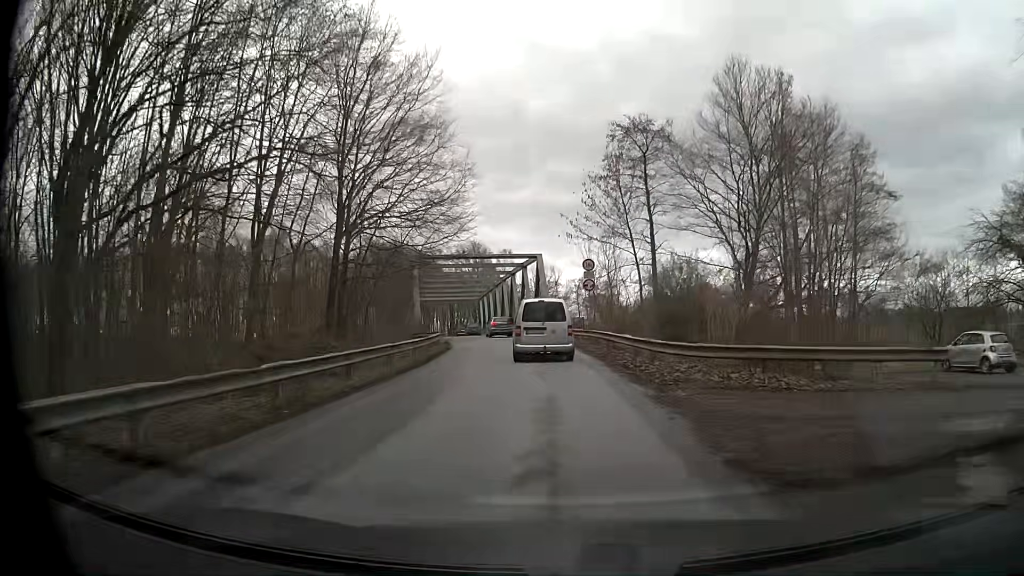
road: unclassified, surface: asphalt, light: Day
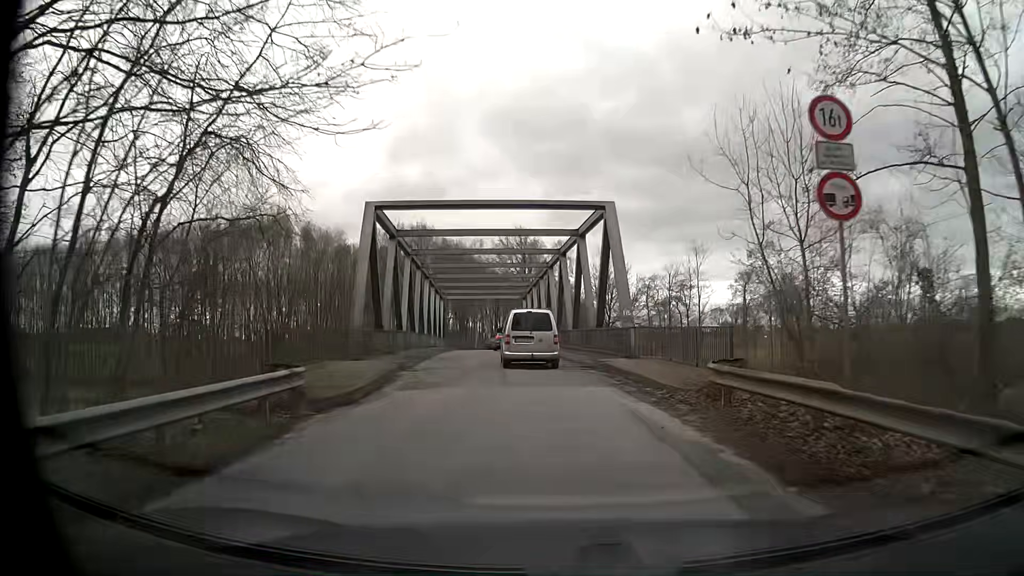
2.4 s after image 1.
(-1.3, +24.5) m; -5°
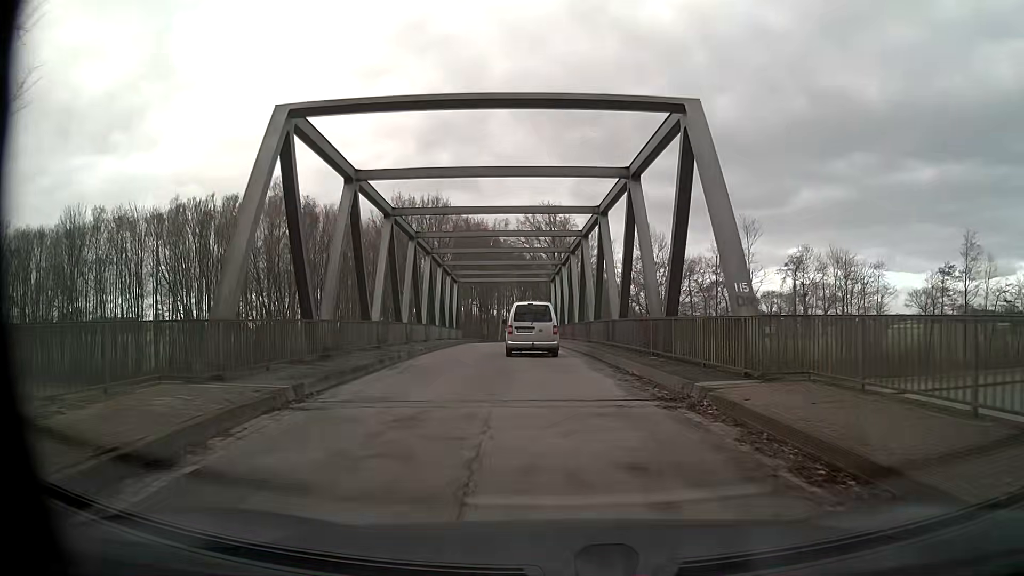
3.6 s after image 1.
(-0.4, +11.4) m; -3°
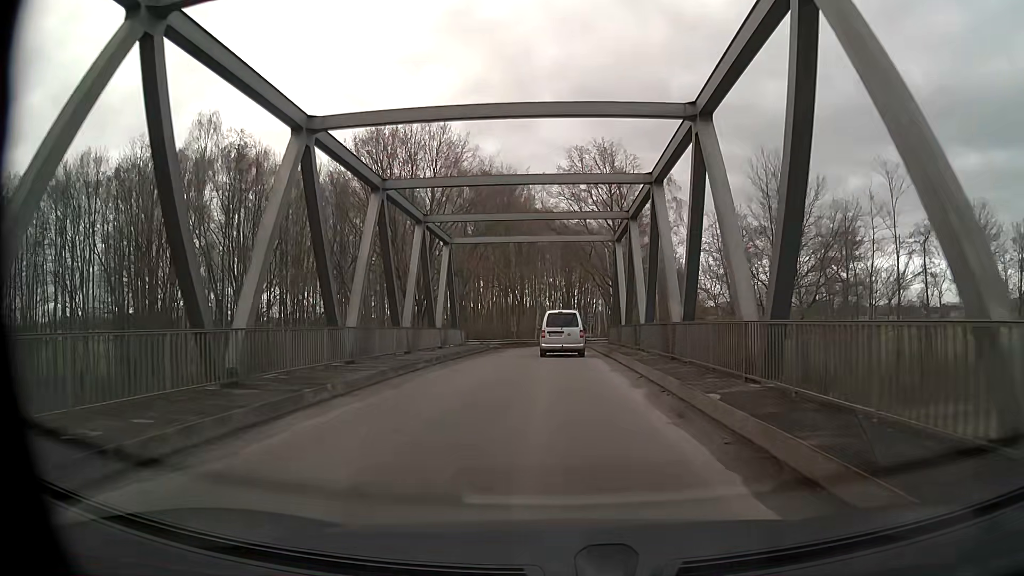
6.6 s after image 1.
(-1.2, +28.7) m; -4°
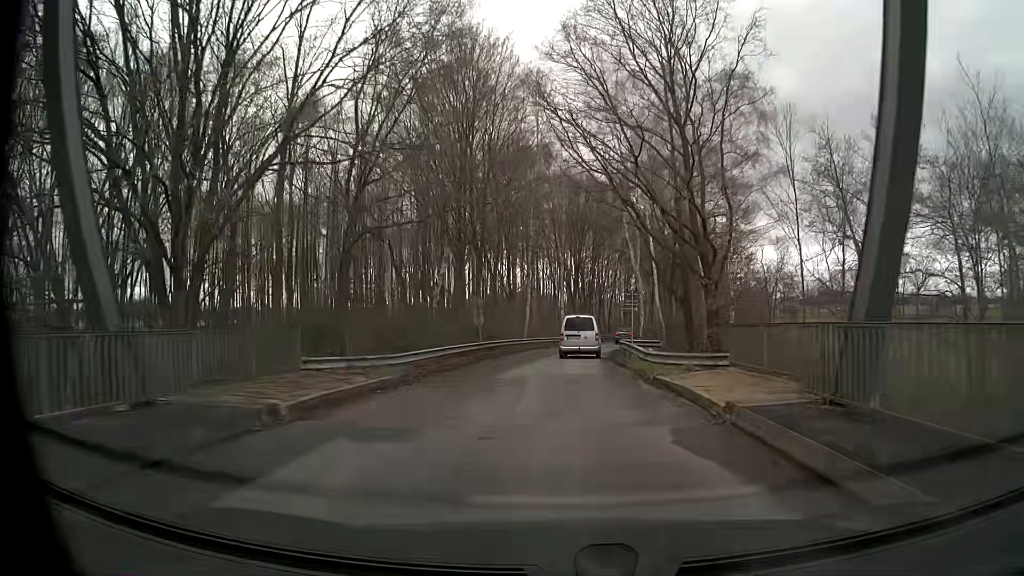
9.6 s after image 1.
(-0.1, +32.2) m; 0°
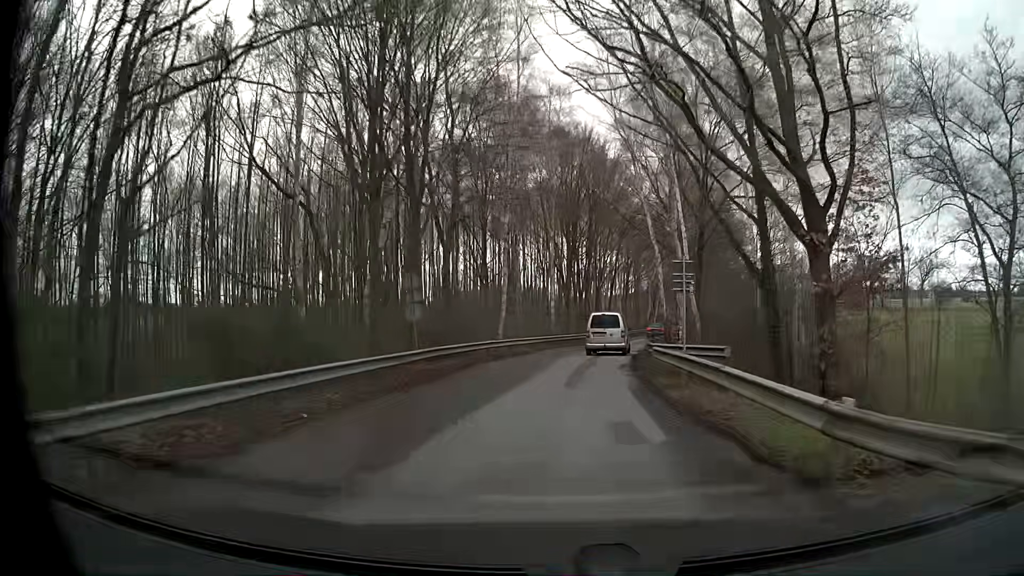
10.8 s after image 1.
(+0.1, +14.1) m; +1°
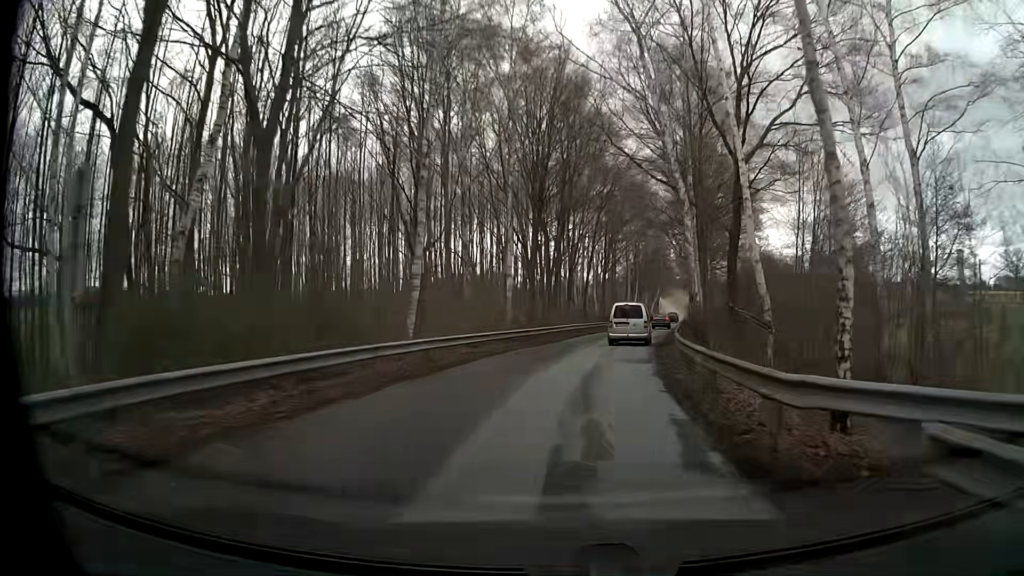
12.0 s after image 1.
(+0.2, +14.7) m; +1°
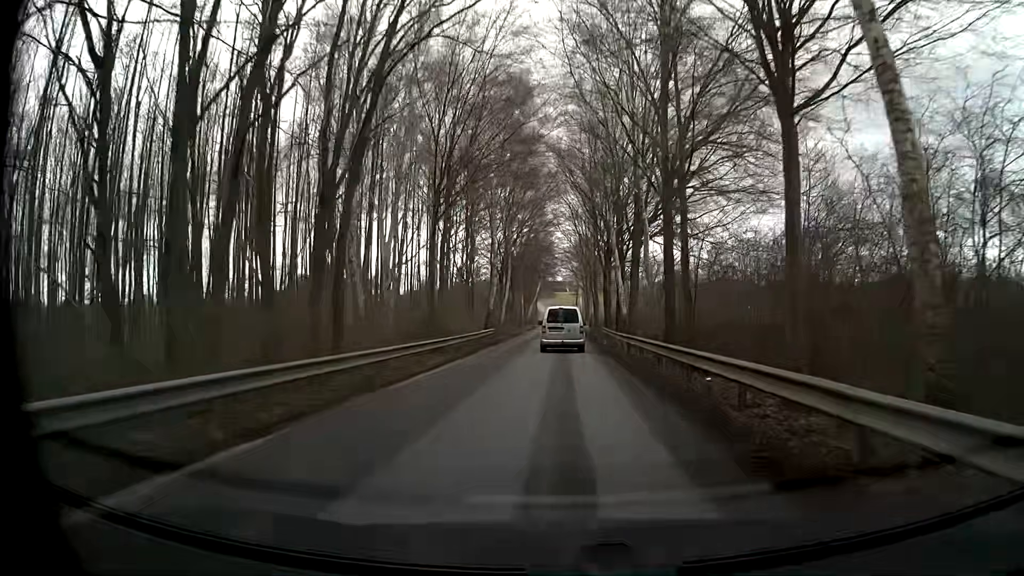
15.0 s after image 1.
(+4.9, +38.0) m; +12°
(0, +10) (0, +20) (0, +30) (0, +40) (0, +50) (0, +60) (+1, +70) (+1, +80) (+1, +90) (0, +100) m
